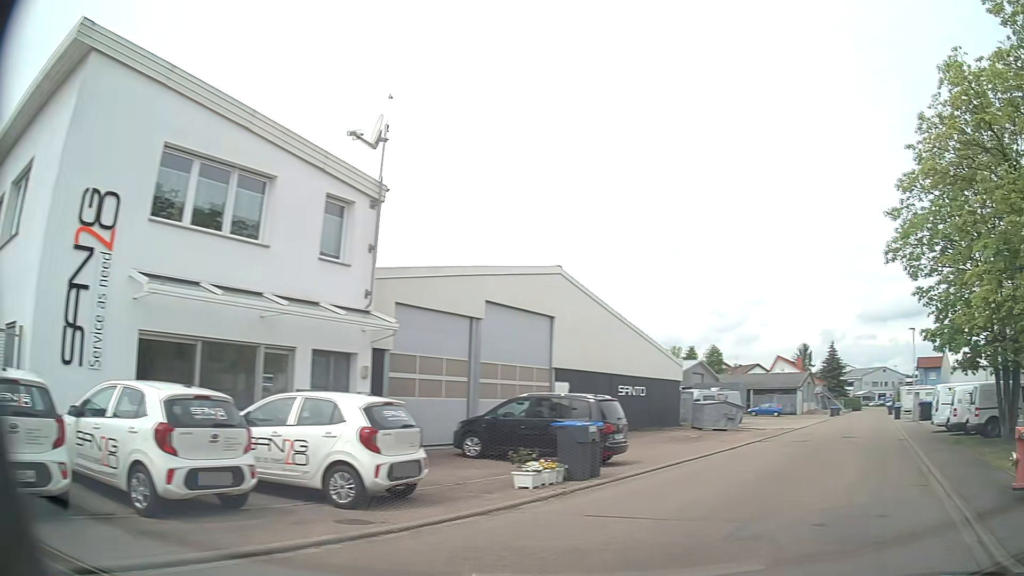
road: residential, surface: asphalt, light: Day
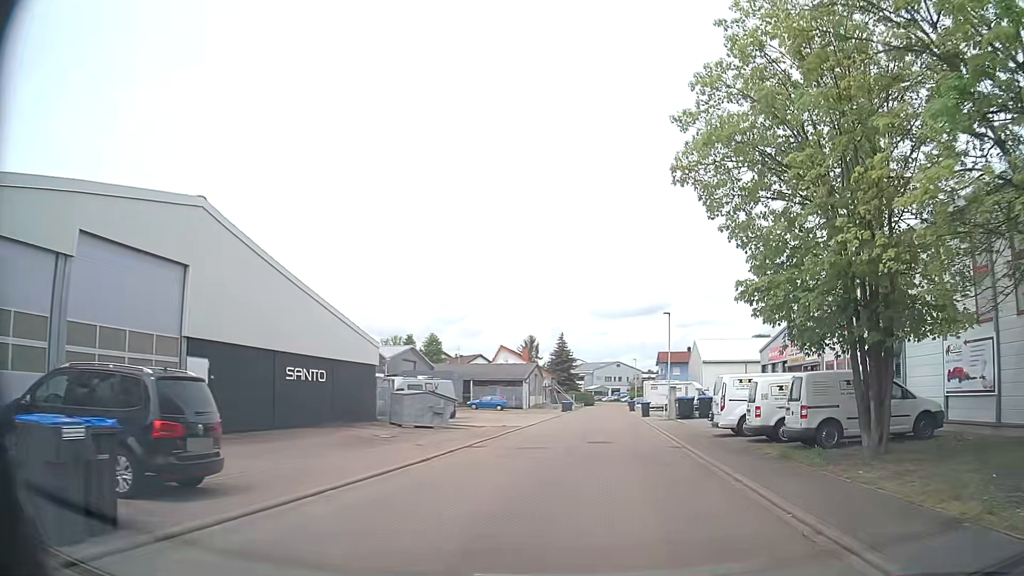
(+1.7, +7.4) m; +21°
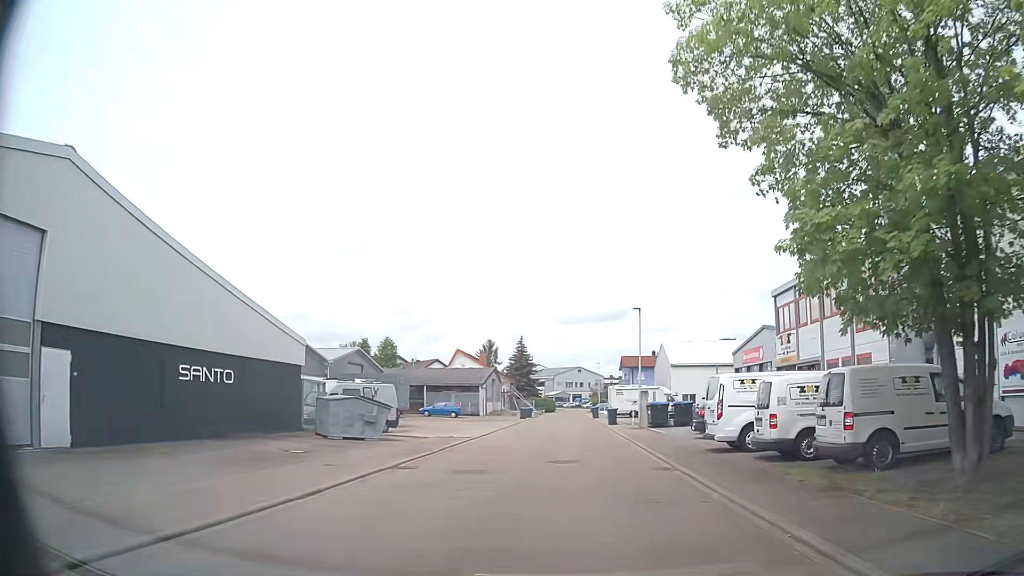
(+0.2, +4.7) m; +4°
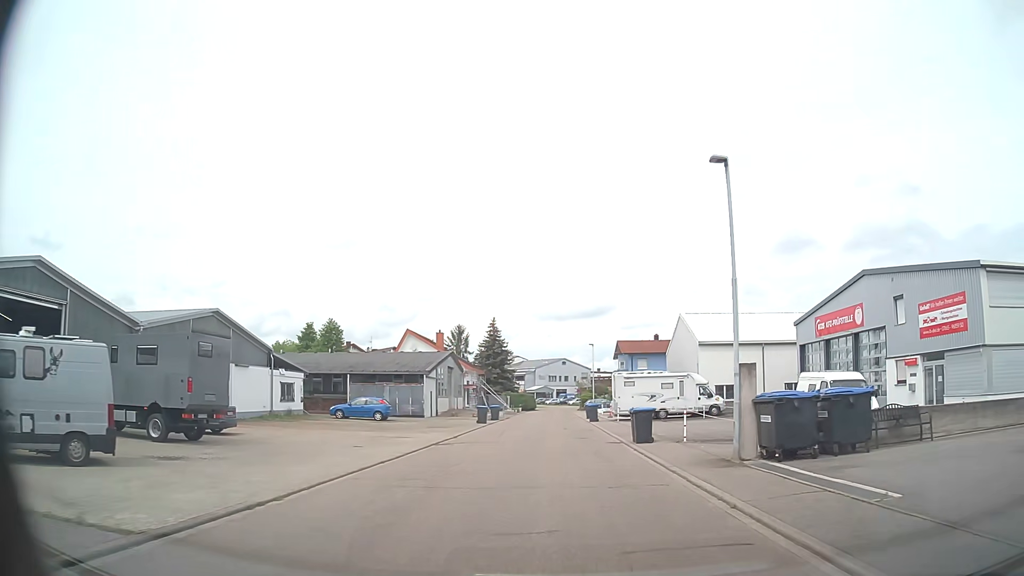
(+0.2, +22.3) m; +1°
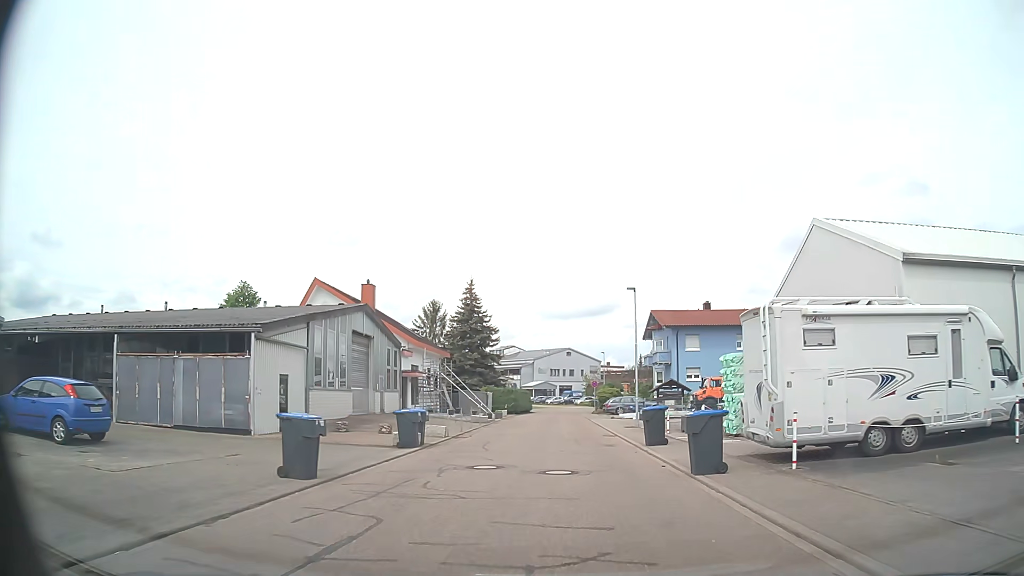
(-0.3, +30.3) m; 0°
(0, +10) (0, +20) (0, +30) (+1, +40) (+1, +50) (+1, +60) (+1, +70) (+3, +80) (+6, +89) (+9, +99) m
